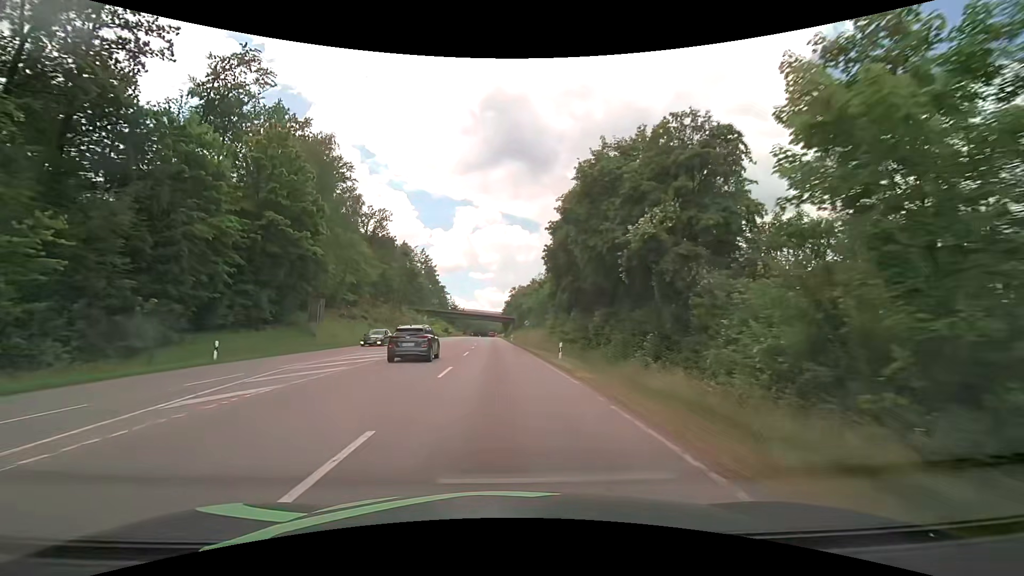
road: secondary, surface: asphalt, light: Day
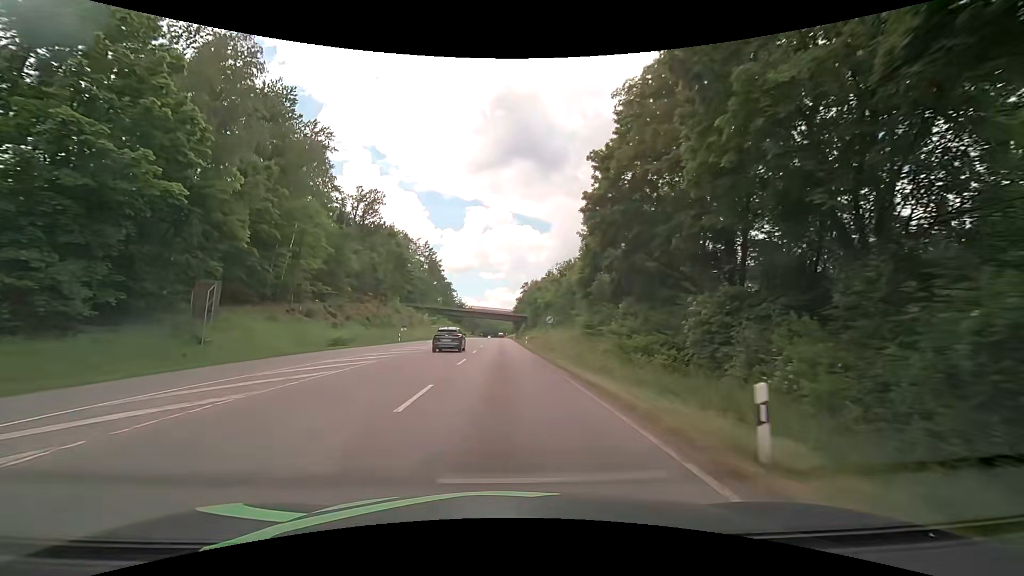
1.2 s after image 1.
(-0.3, +18.4) m; -2°
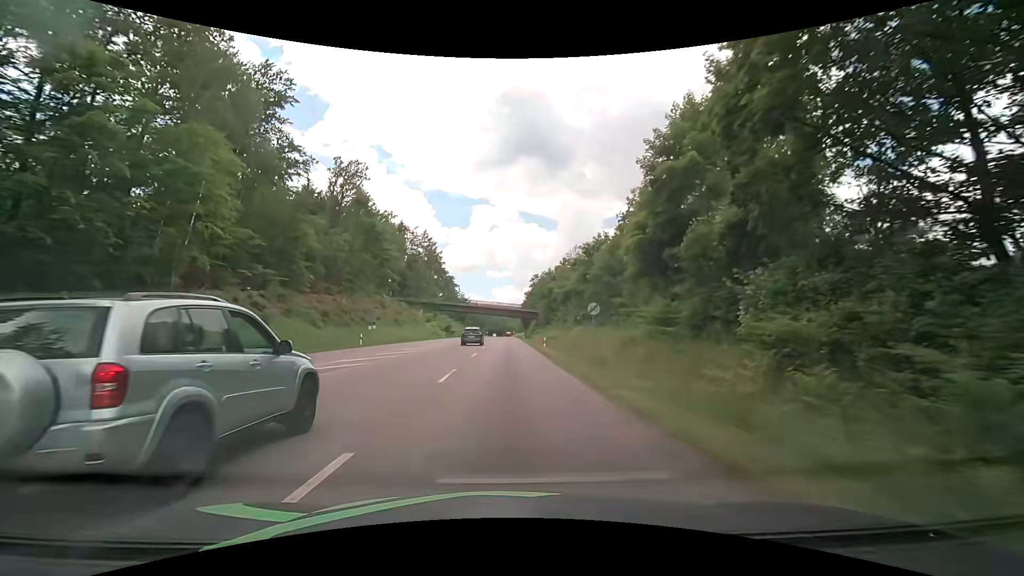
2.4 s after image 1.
(-0.1, +18.4) m; -1°
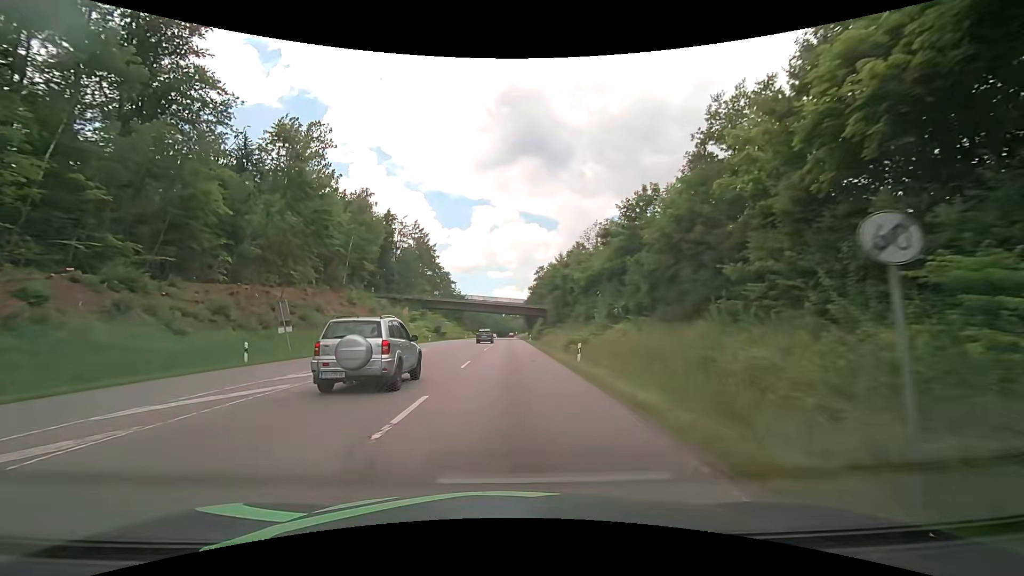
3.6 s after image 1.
(+0.2, +18.4) m; 0°
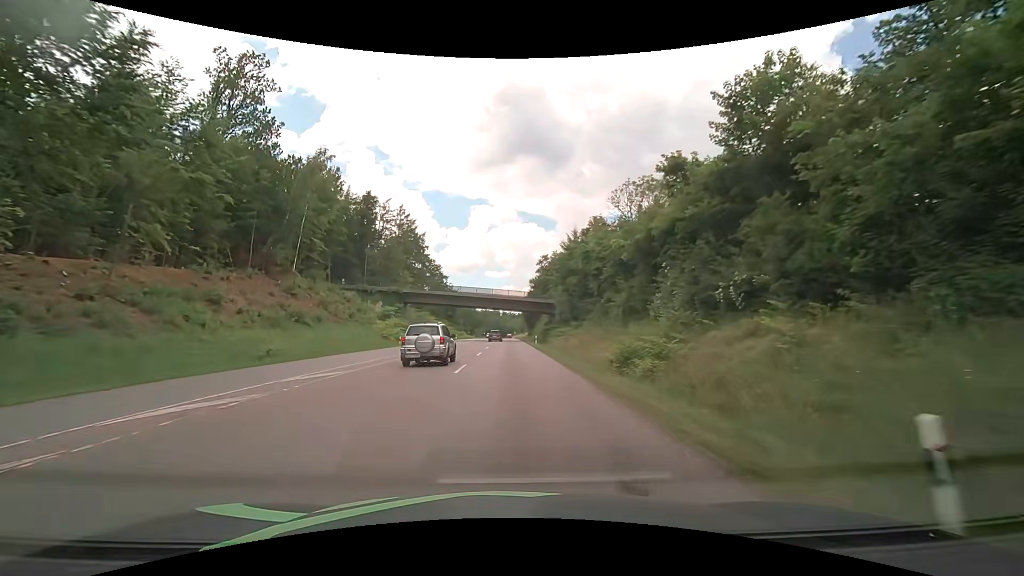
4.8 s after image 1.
(+0.2, +18.4) m; +1°
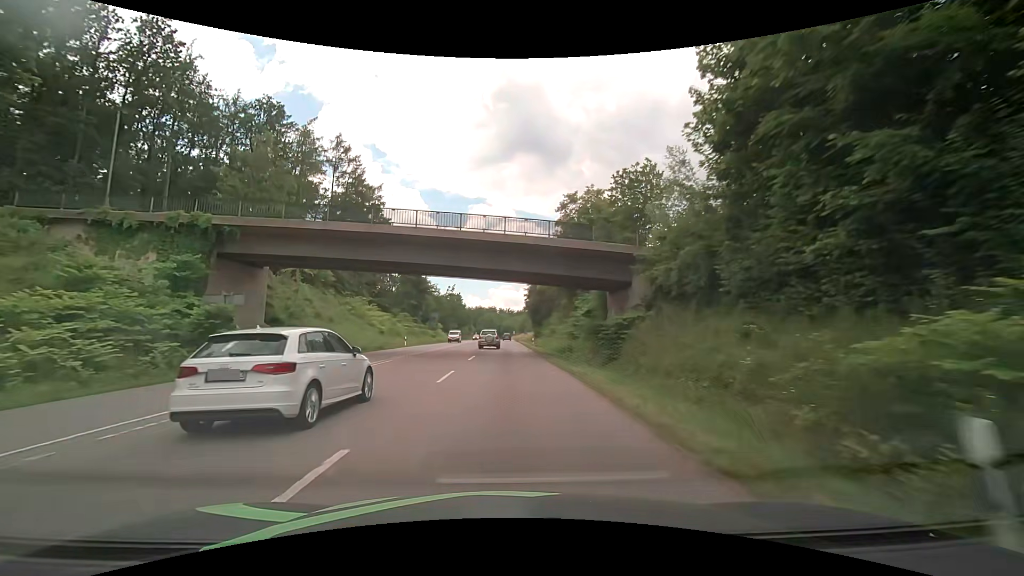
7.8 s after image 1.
(+0.6, +49.3) m; 0°
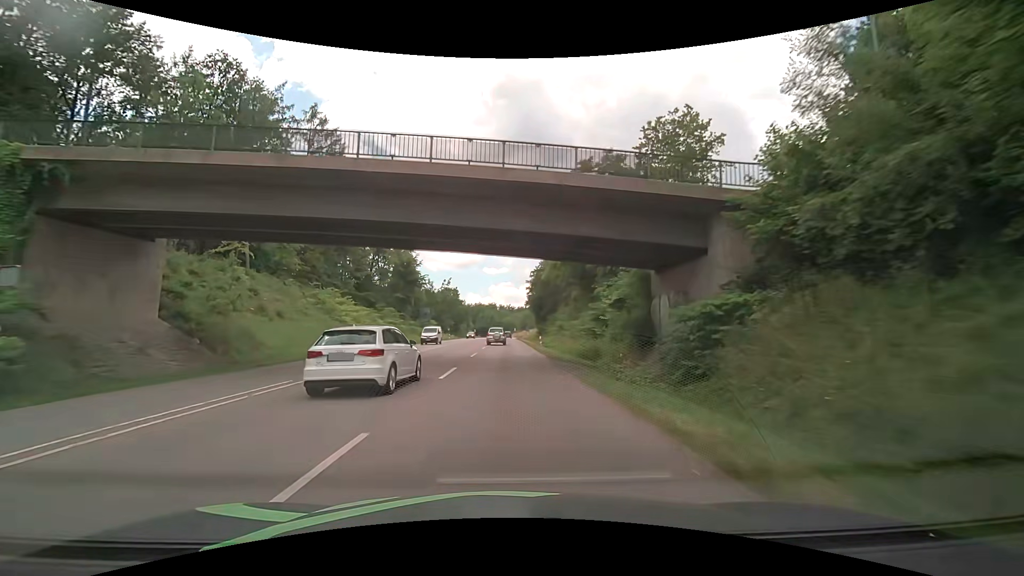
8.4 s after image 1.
(+0.1, +11.0) m; +1°
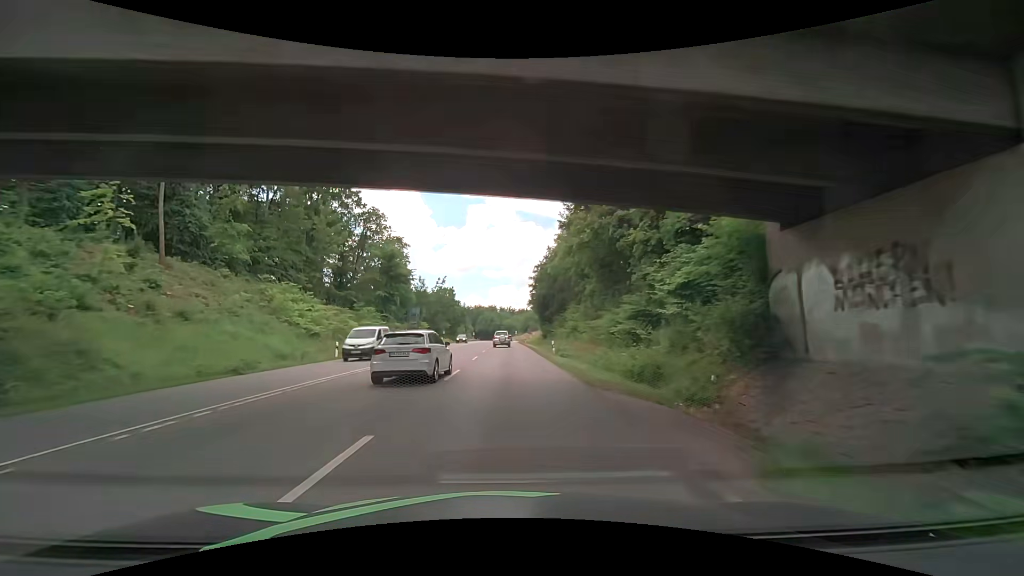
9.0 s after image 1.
(-0.1, +11.3) m; -1°
(0, +10) (0, +20) (0, +30) (0, +40) (0, +50) (0, +60) (0, +70) (0, +80) (0, +90) (0, +100) m
